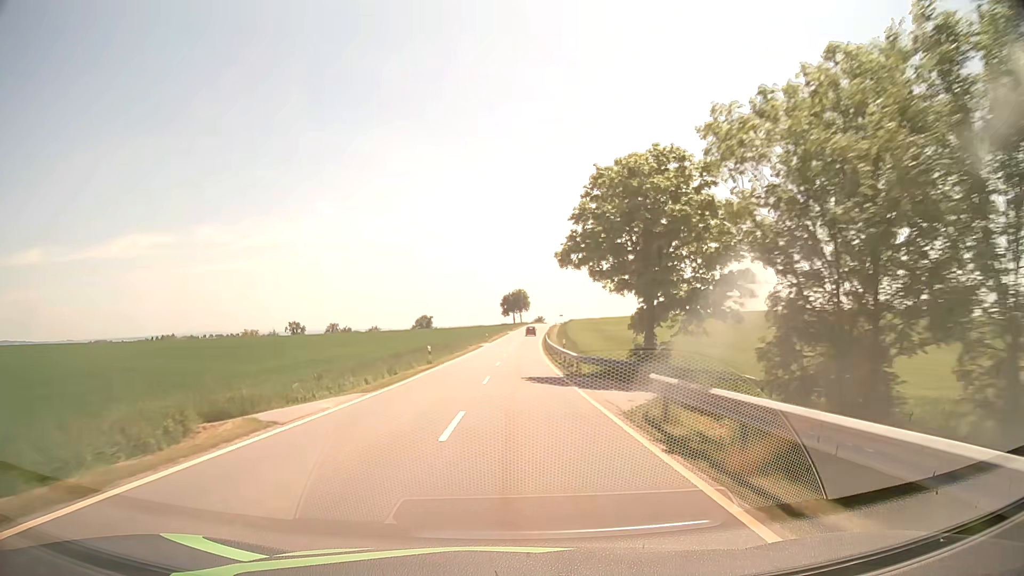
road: tertiary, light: Day
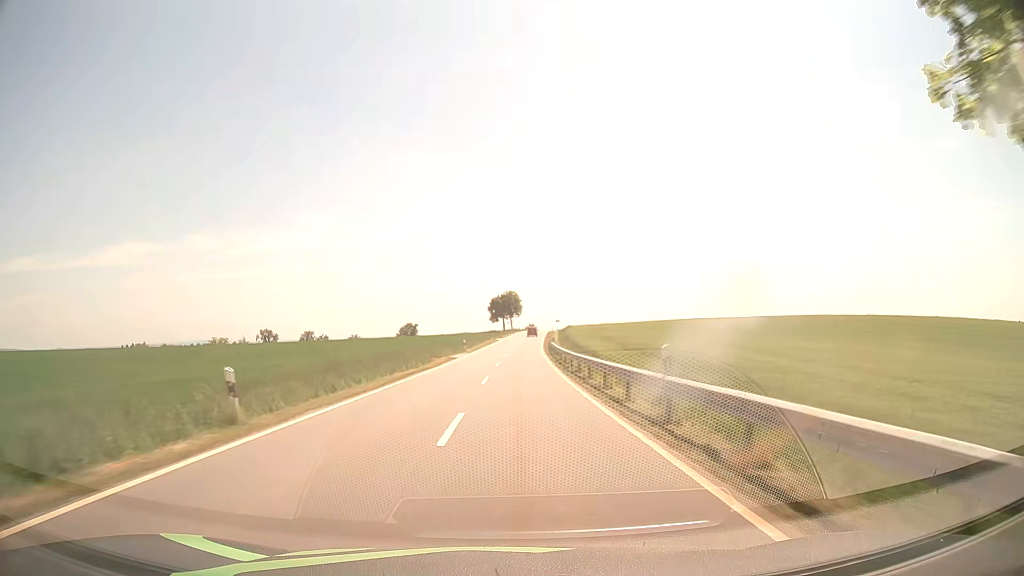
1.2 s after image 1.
(+0.2, +25.1) m; +1°
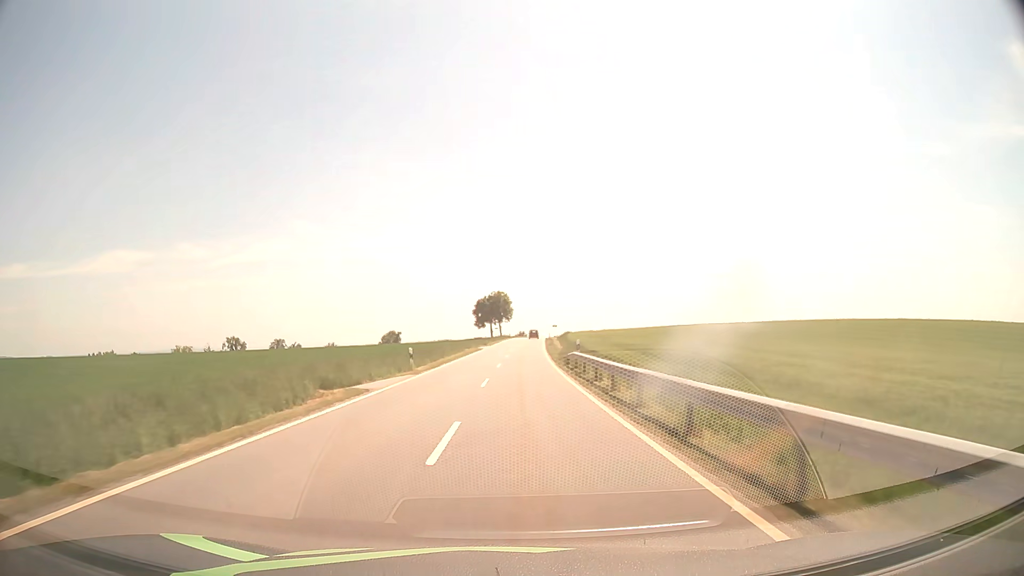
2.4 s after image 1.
(+0.3, +25.7) m; +1°
(0, +10) (0, +20) (0, +30) (+1, +40) (+1, +50) (+2, +60) (+2, +70) (+3, +80) (+3, +90) (+4, +100) m
